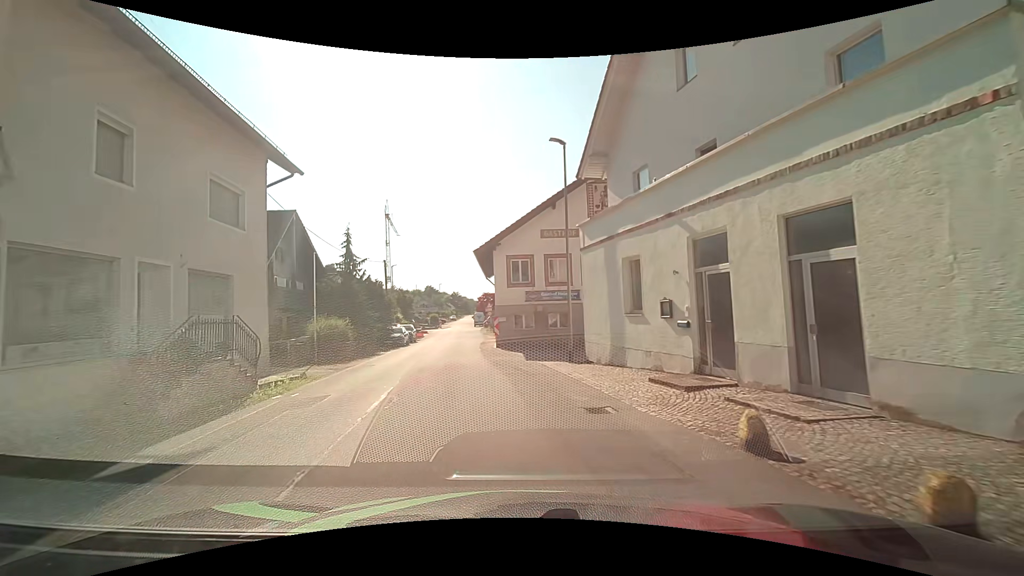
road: unclassified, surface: asphalt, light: Day
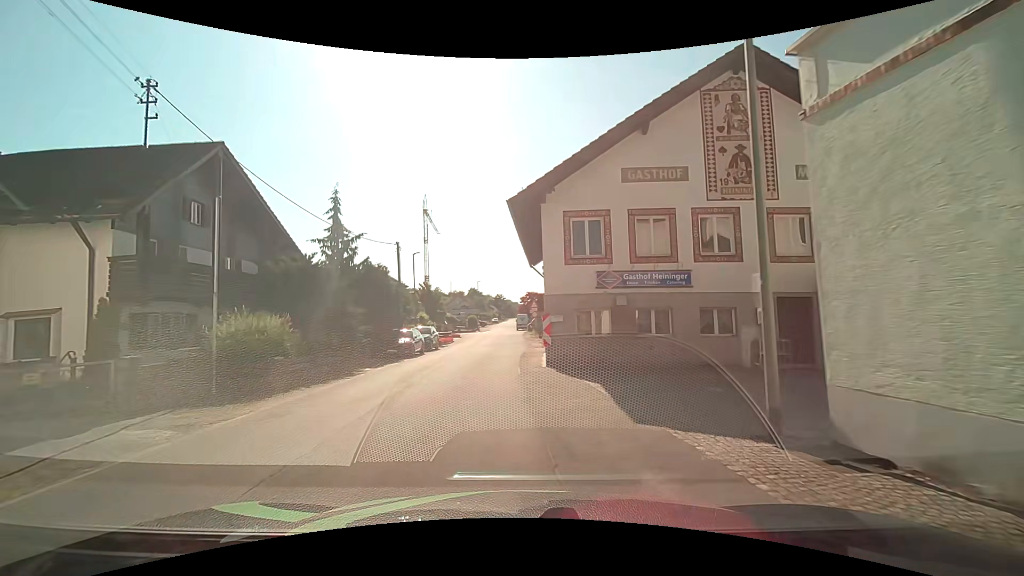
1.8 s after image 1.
(-0.7, +11.5) m; -8°
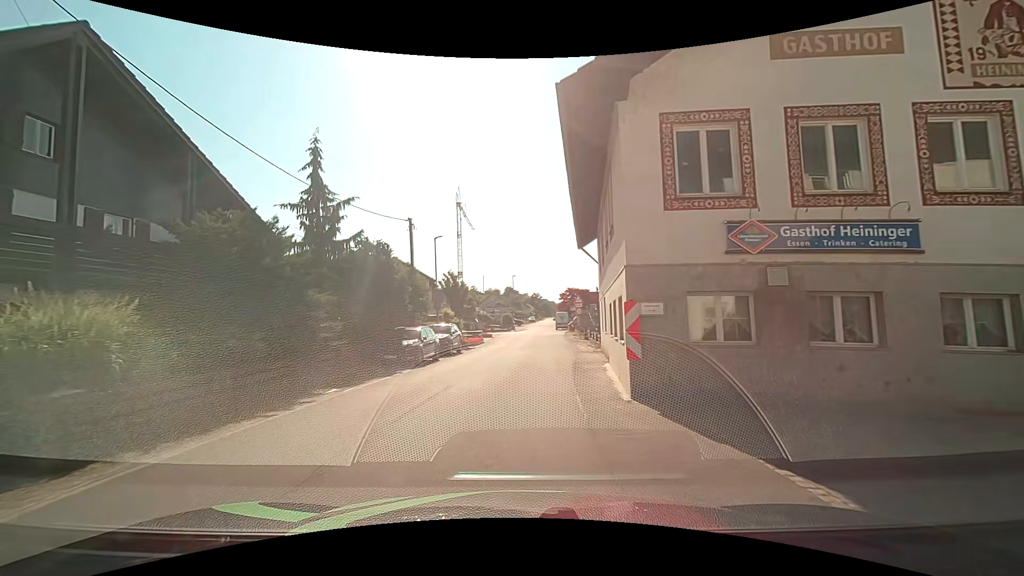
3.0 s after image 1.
(-0.1, +7.5) m; -3°
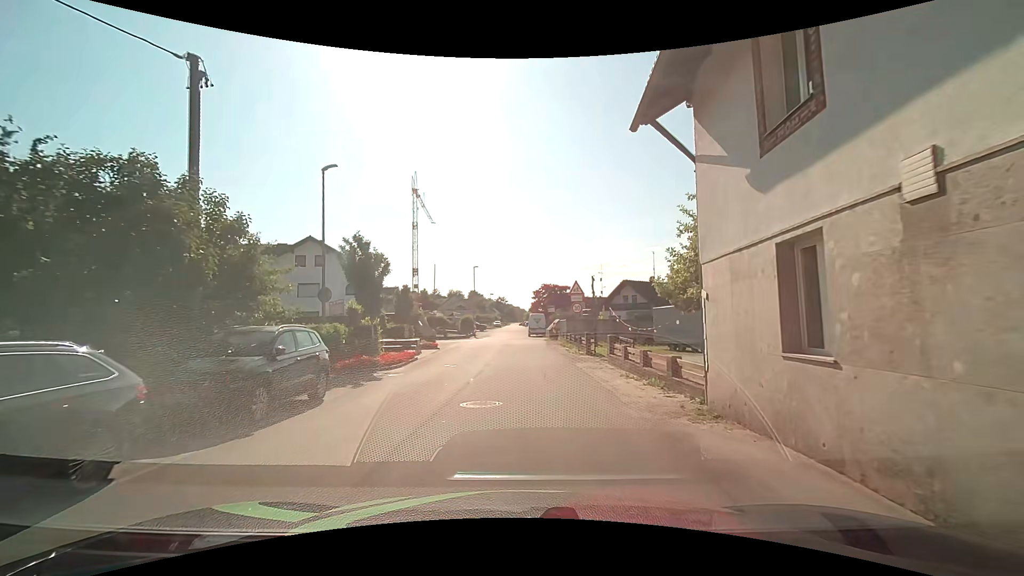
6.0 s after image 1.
(+0.2, +16.7) m; +4°
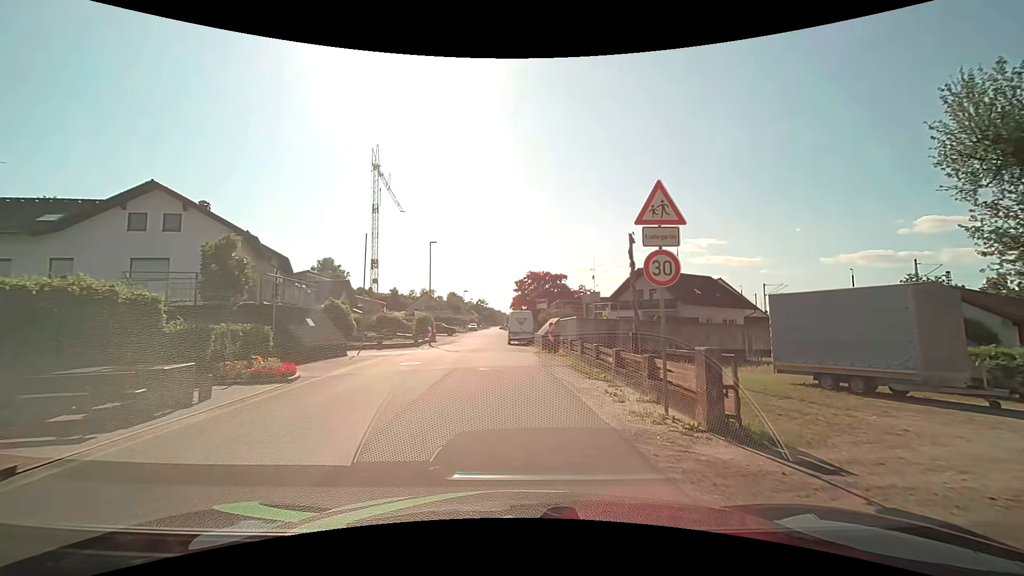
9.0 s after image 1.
(+0.5, +18.3) m; +3°
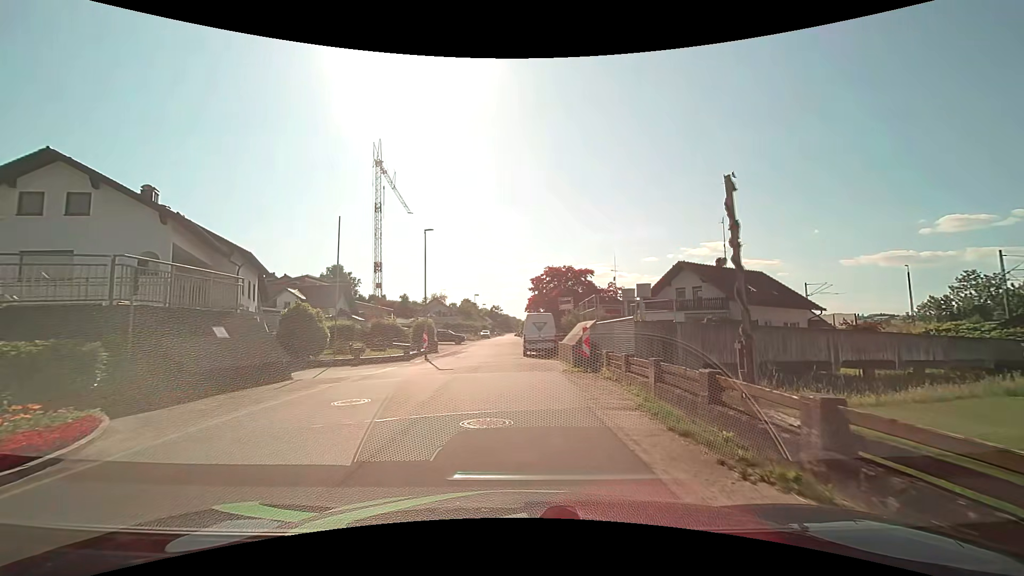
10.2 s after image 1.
(-0.1, +8.0) m; -2°
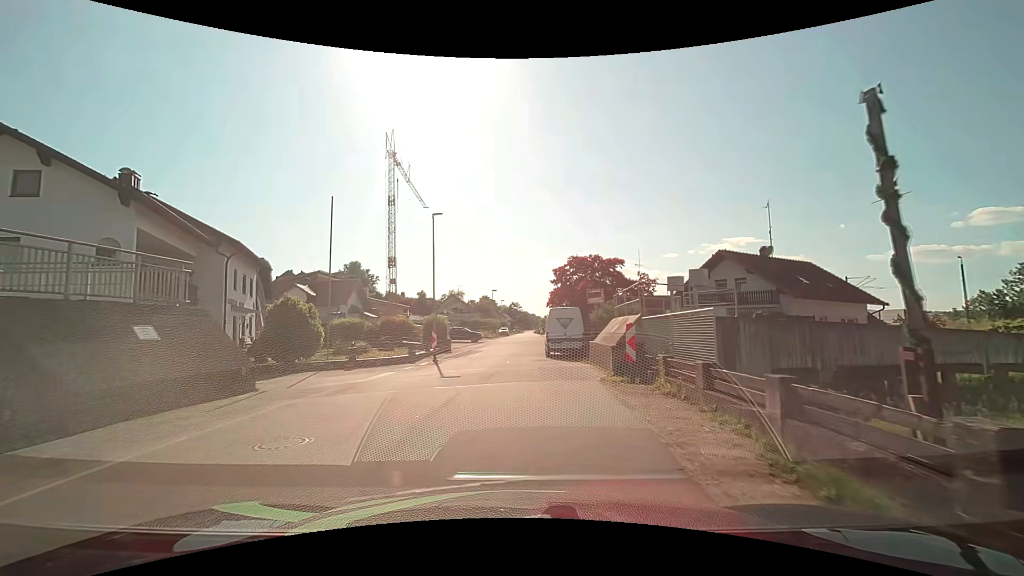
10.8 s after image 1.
(0.0, +4.0) m; -1°
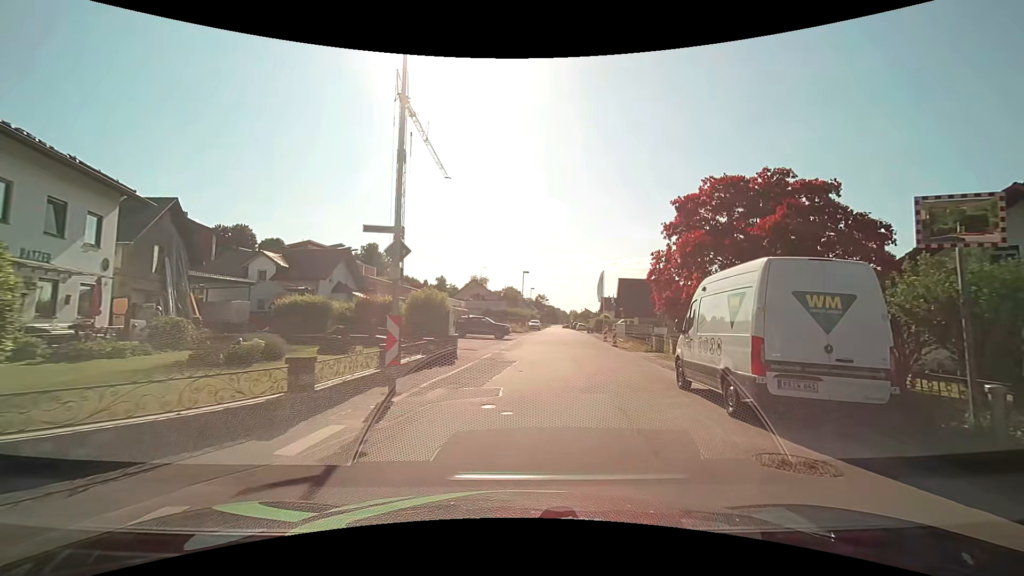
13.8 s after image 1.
(-2.0, +18.0) m; -4°
(+1, +10) (+2, +20) (+4, +30) (+5, +40) (+5, +50) (+6, +60) (+7, +70) (+8, +80) (+8, +89) (+9, +99) m
